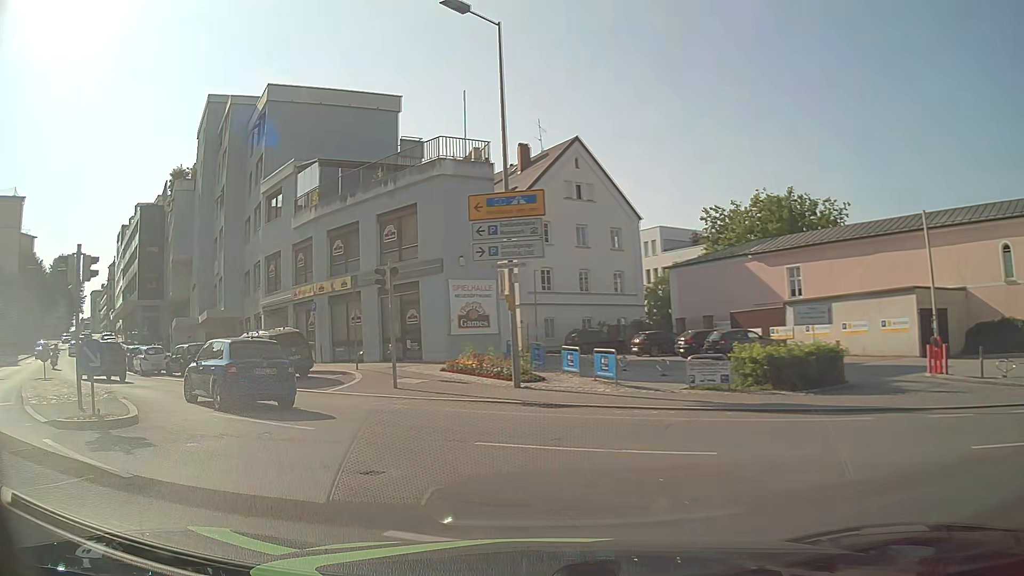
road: tertiary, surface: asphalt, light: Day
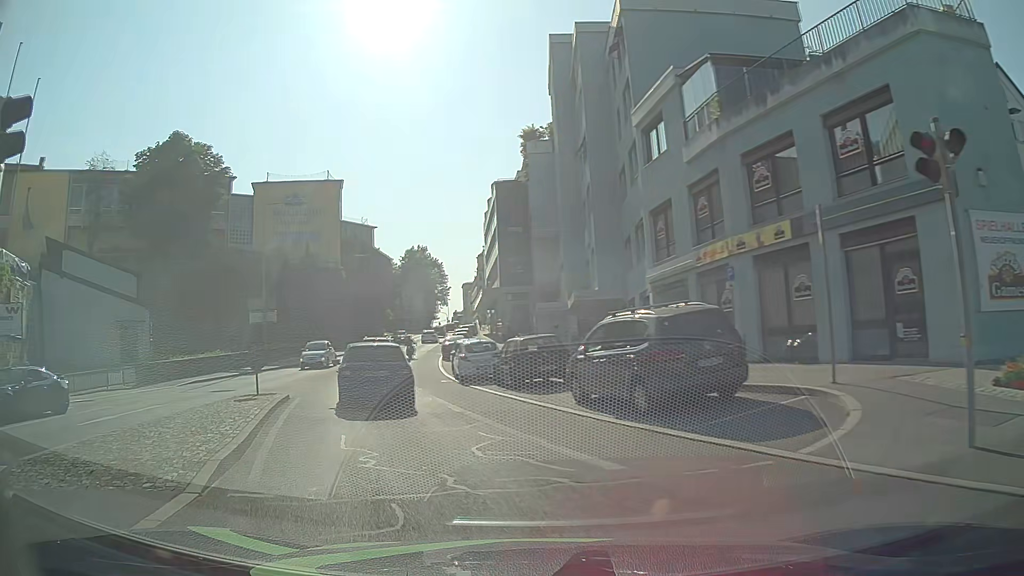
(-3.5, +11.2) m; -34°
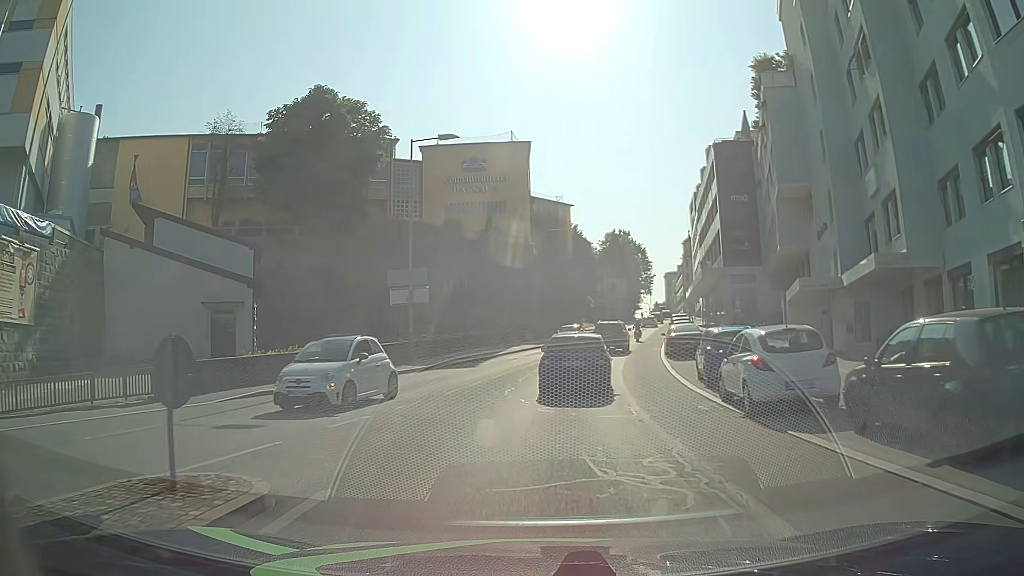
(-2.7, +12.6) m; -18°
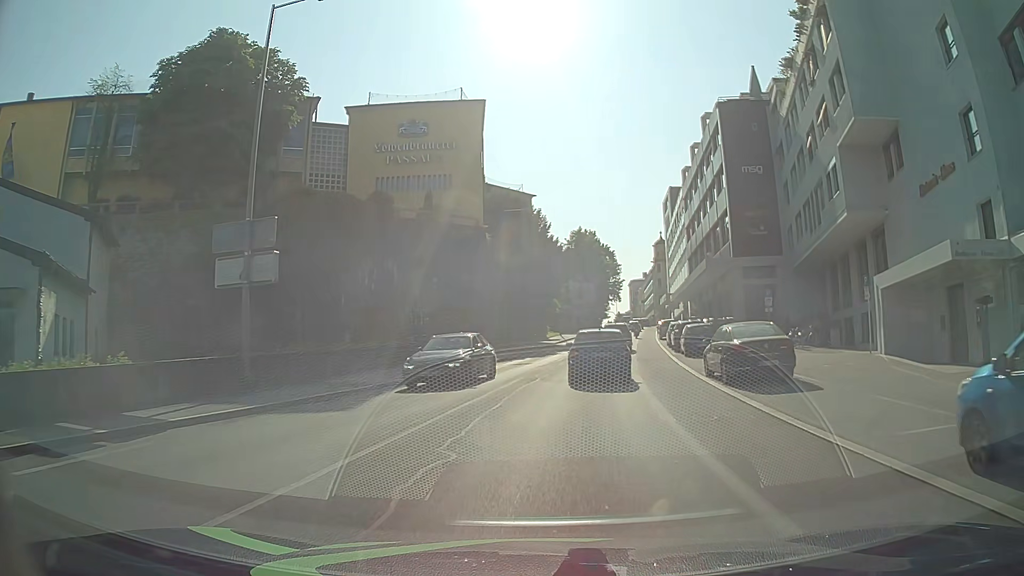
(+0.2, +14.6) m; +3°
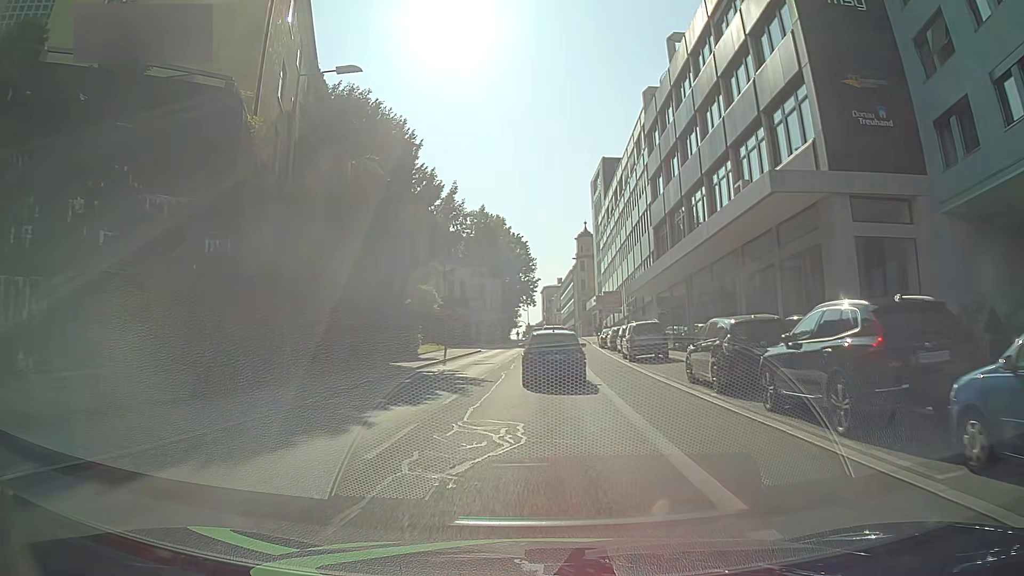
(+2.5, +28.8) m; +8°
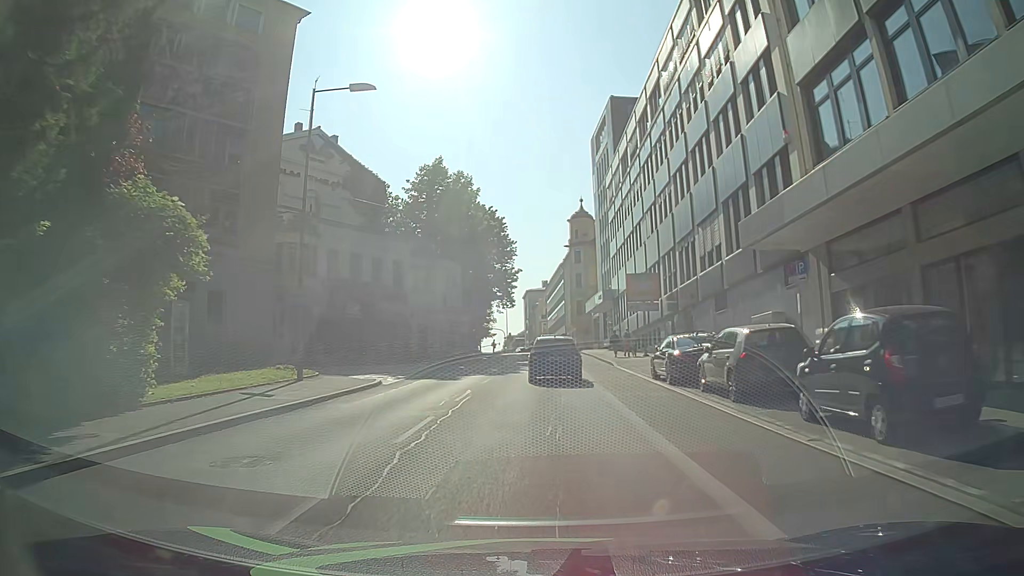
(+0.6, +28.6) m; +1°
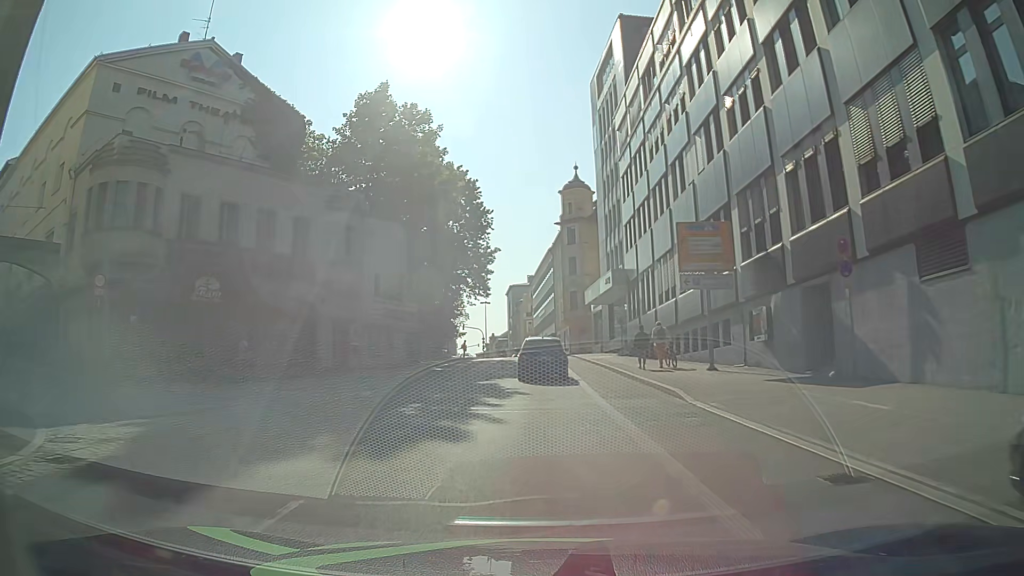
(-0.1, +18.3) m; +2°
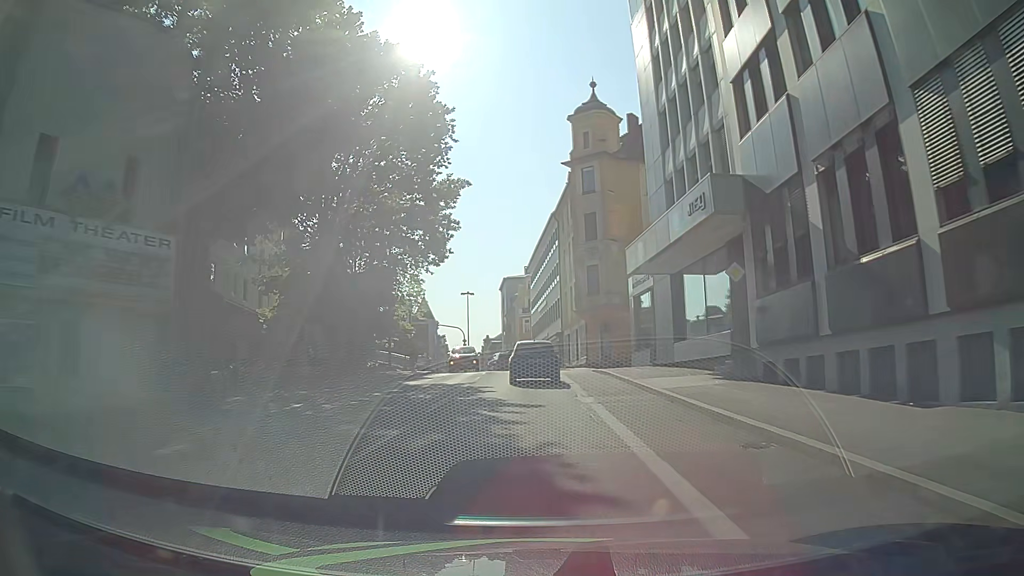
(0.0, +25.5) m; 0°
(0, +10) (0, +20) (-1, +30) (-1, +40) (-2, +50) (-4, +60) (-7, +69) (-12, +78) (-18, +86) (-25, +93) m
